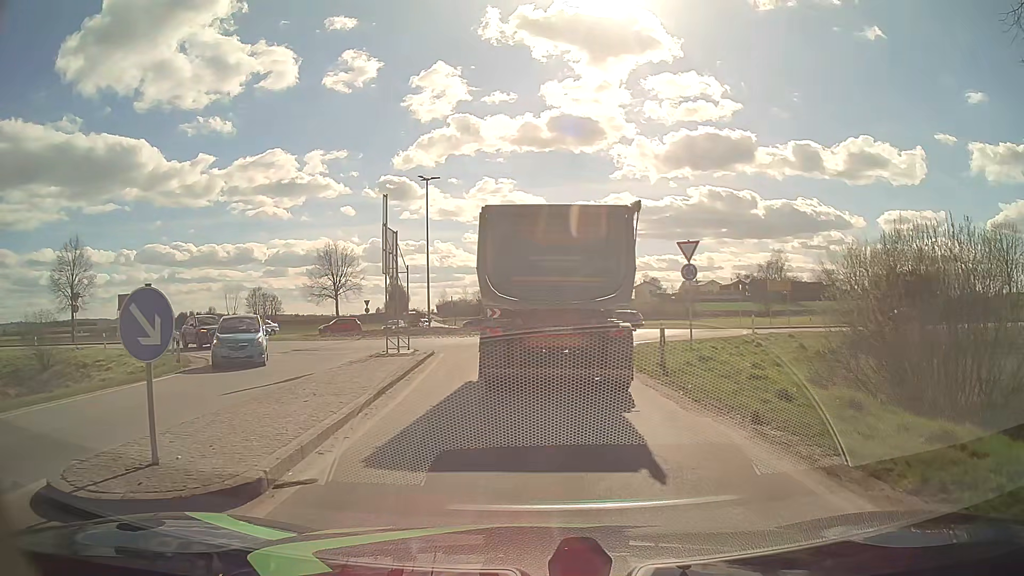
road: primary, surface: asphalt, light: Day
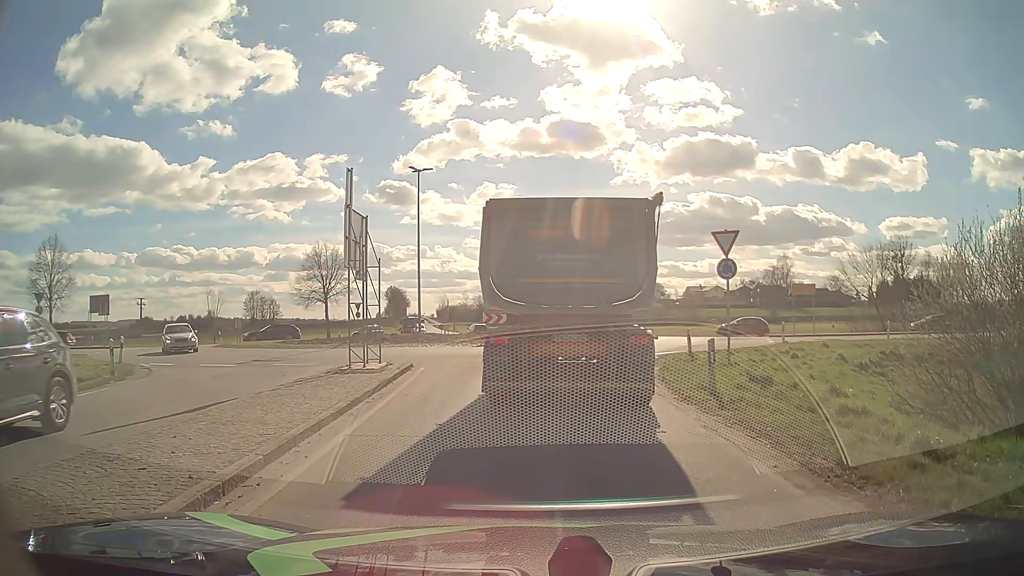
(0.0, +4.1) m; 0°
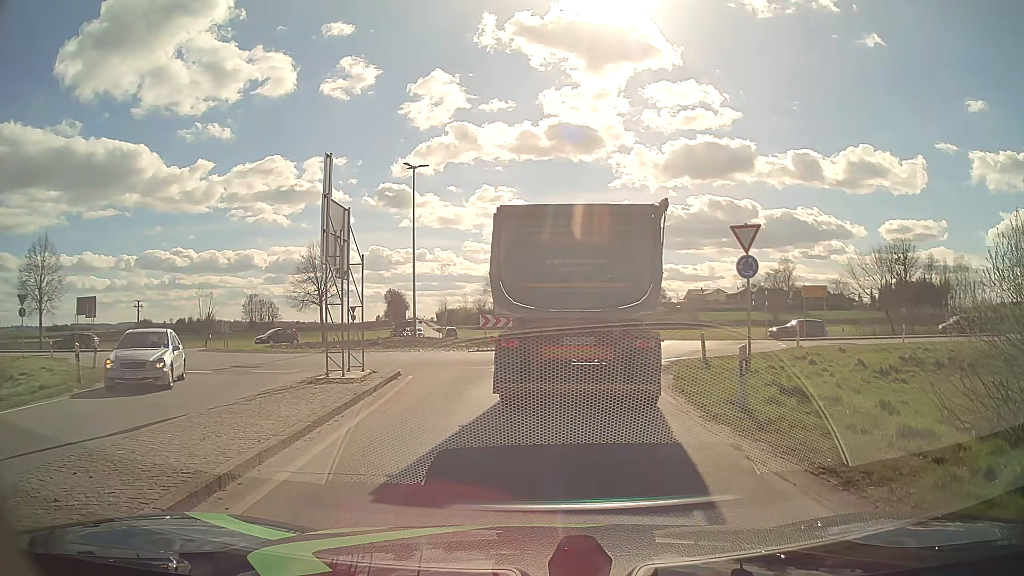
(0.0, +1.9) m; -1°
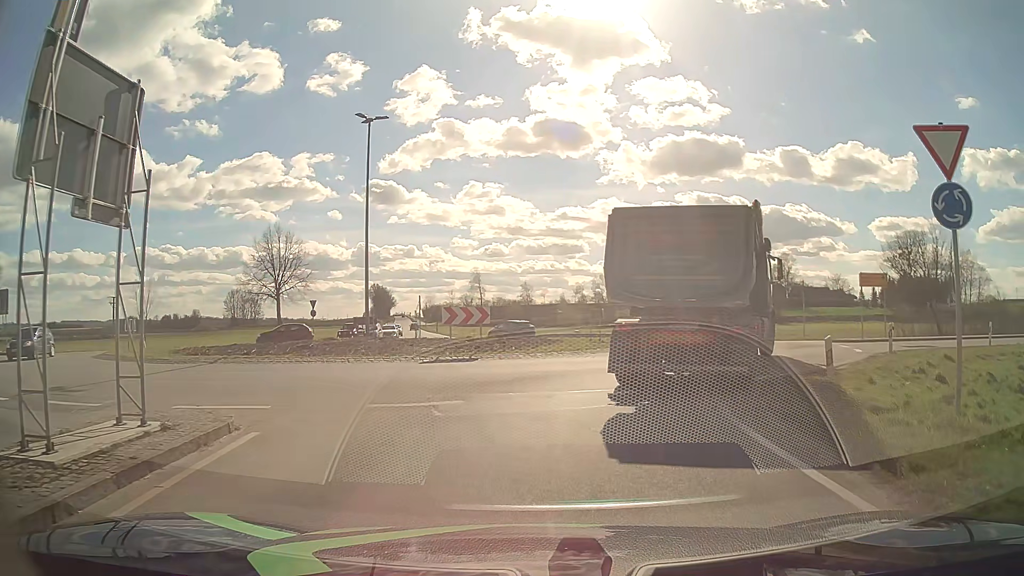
(+0.2, +9.5) m; +1°
(+1, +10) (+5, +19) (+9, +28) (+8, +38) (+2, +45) (-8, +48) (-17, +44) (-26, +39) (-35, +36) (-45, +35) m
